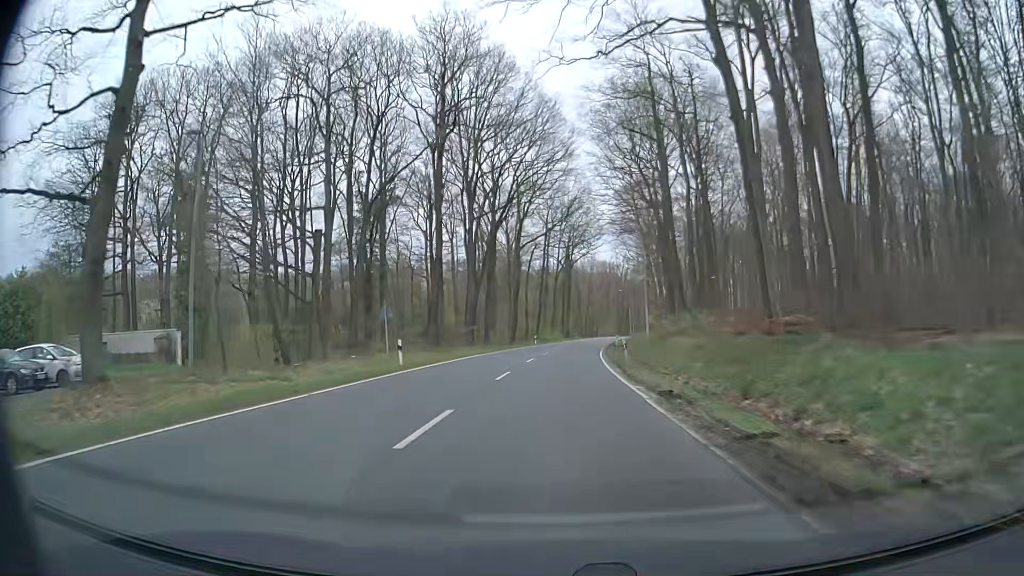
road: secondary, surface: asphalt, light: Day
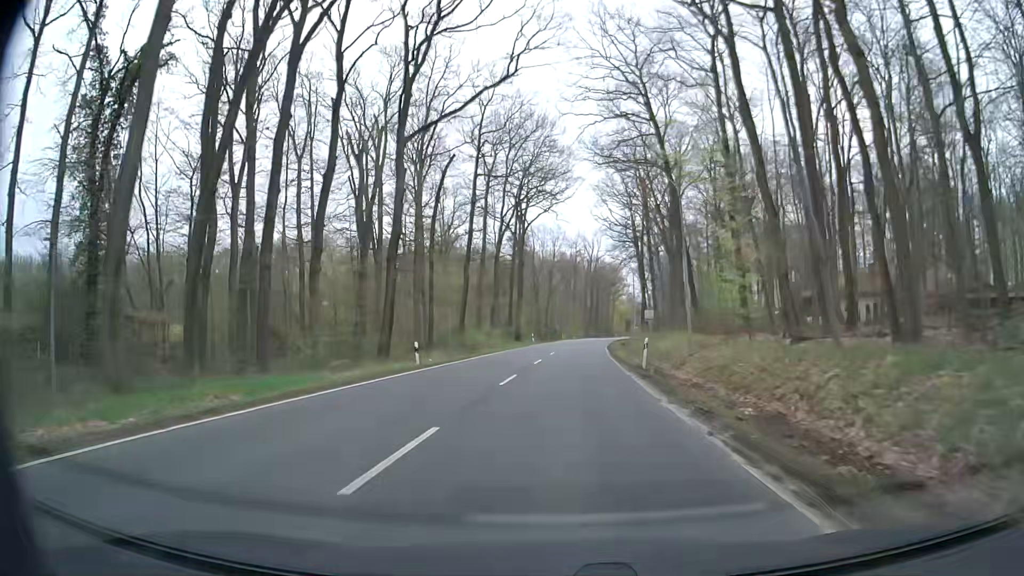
(+1.7, +50.2) m; +4°
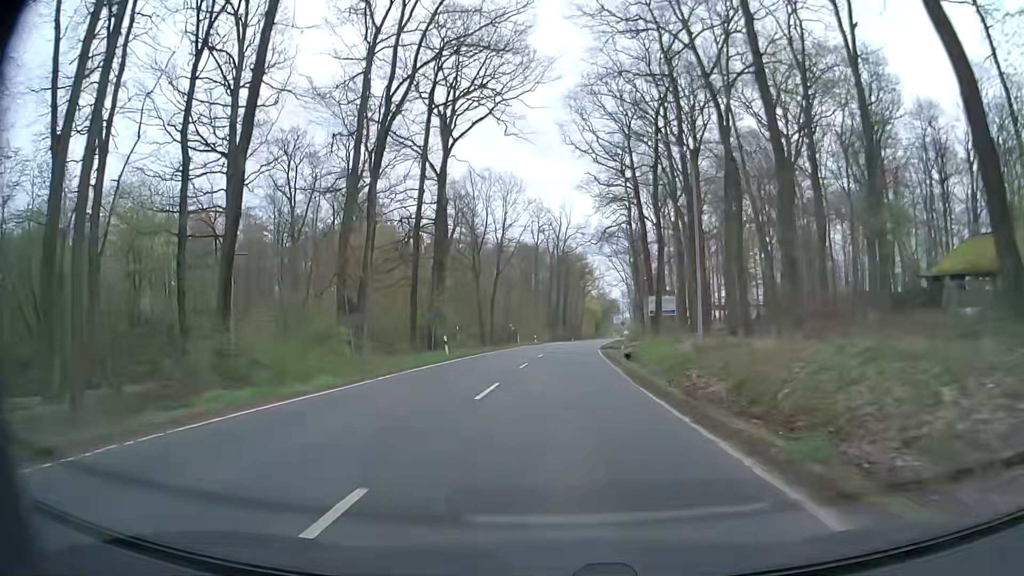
(+1.2, +39.9) m; +3°
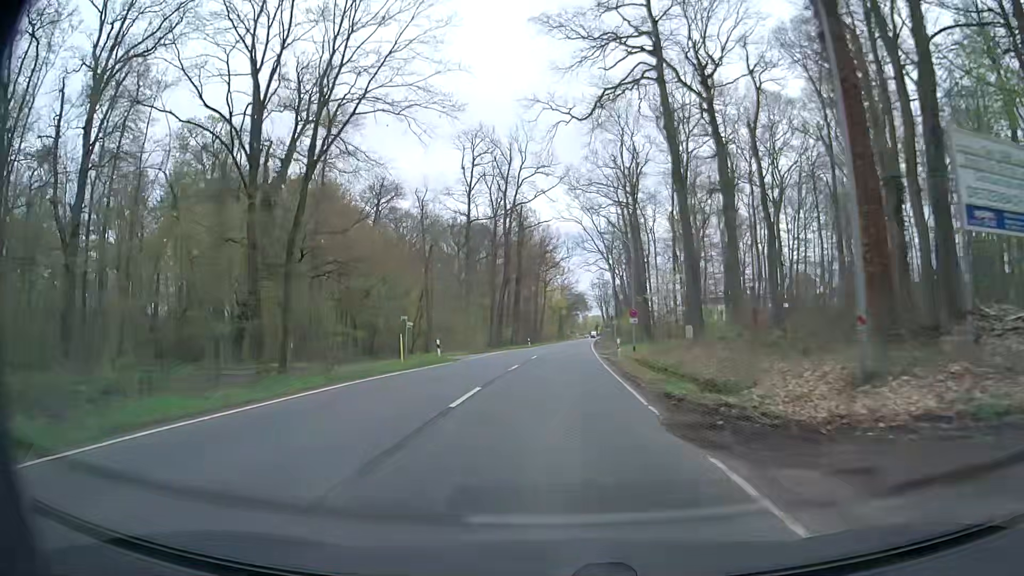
(+1.9, +49.3) m; +4°
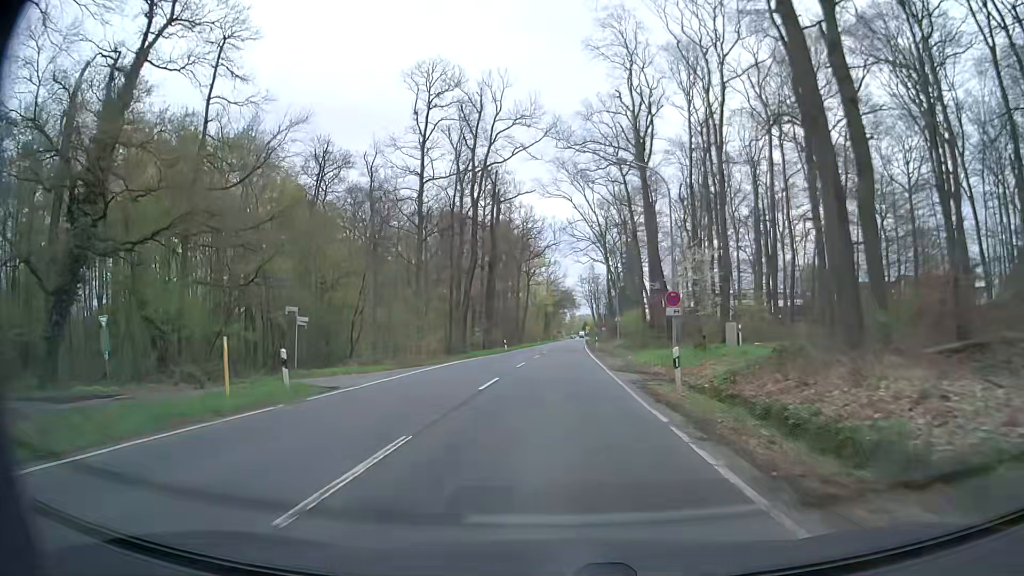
(+0.3, +19.6) m; +2°
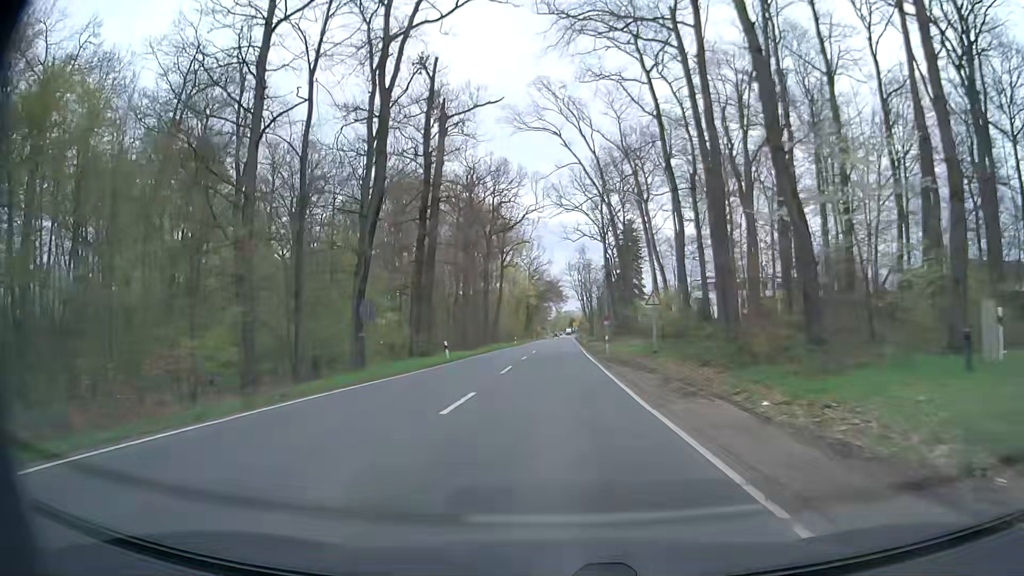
(+0.2, +29.3) m; +1°
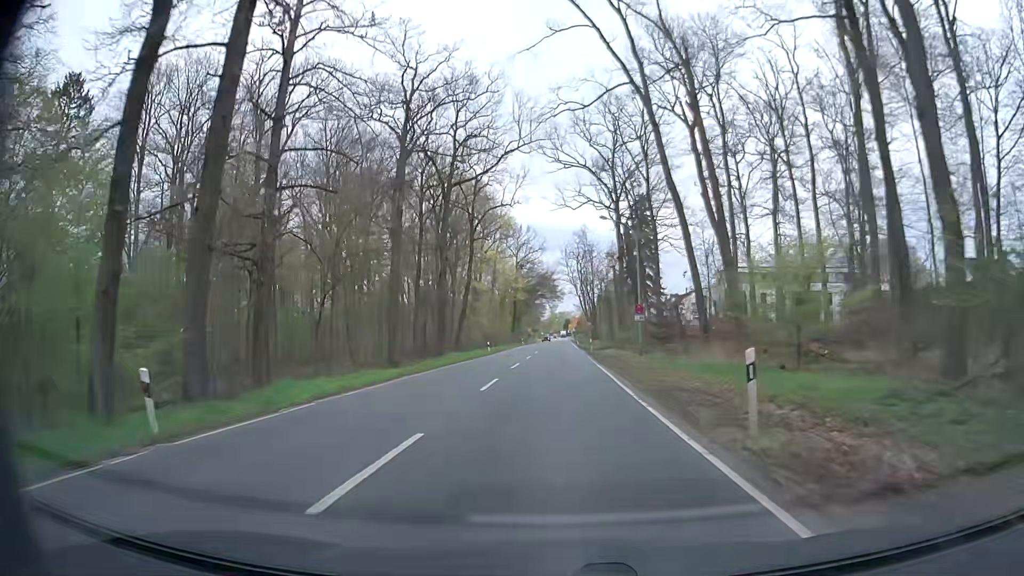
(+0.1, +29.3) m; +1°
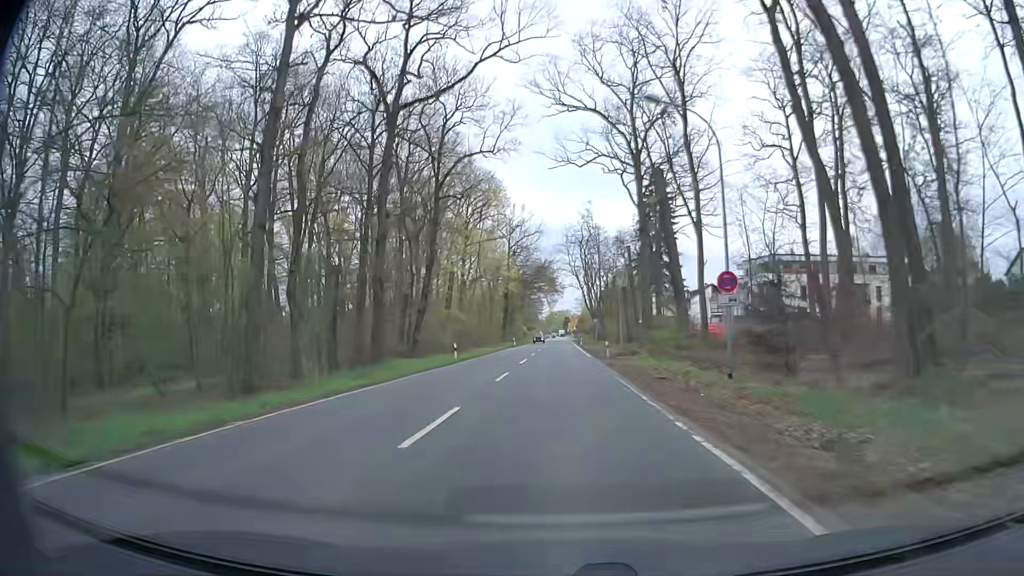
(+0.1, +19.5) m; 0°
(0, +10) (0, +20) (0, +30) (0, +40) (0, +50) (0, +60) (0, +70) (0, +80) (0, +90) (+1, +100) m
